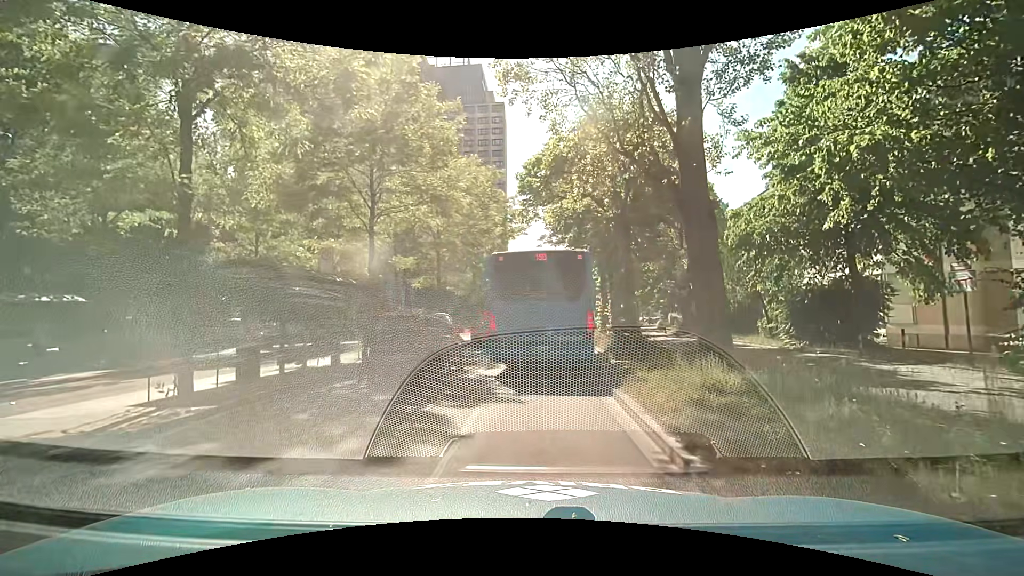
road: secondary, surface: asphalt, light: Day
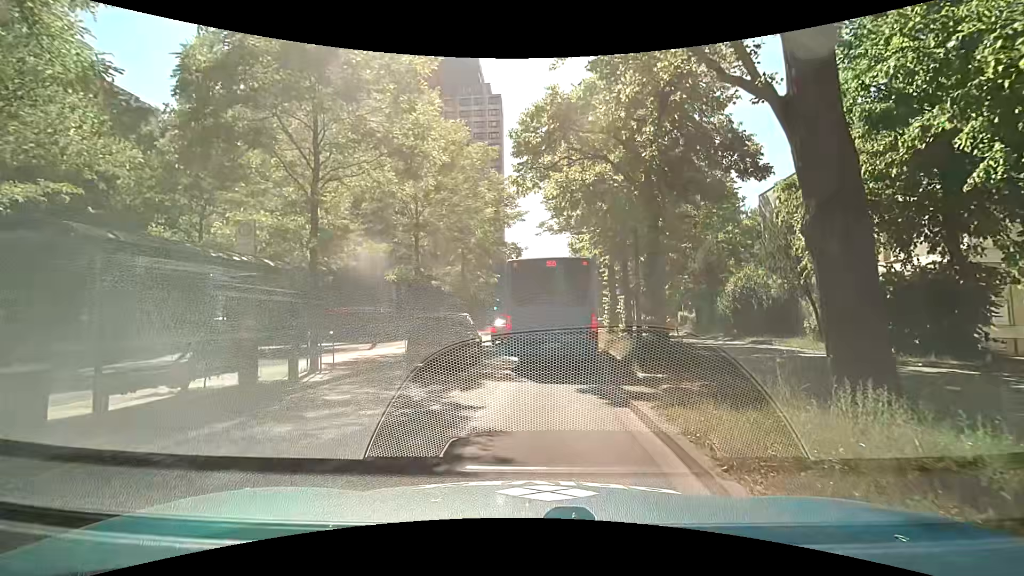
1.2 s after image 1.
(0.0, +4.6) m; -2°
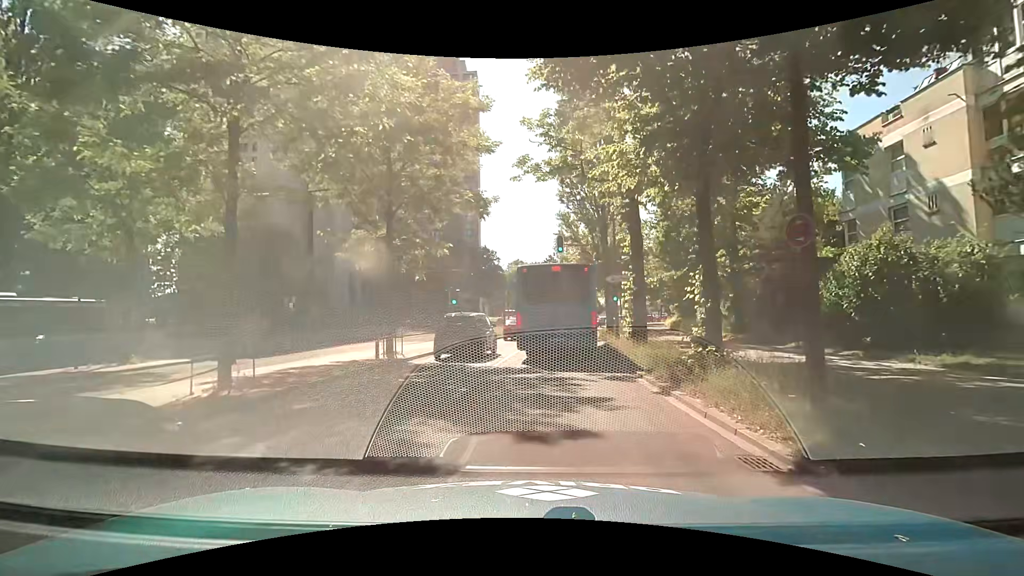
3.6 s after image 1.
(+0.5, +12.4) m; +3°
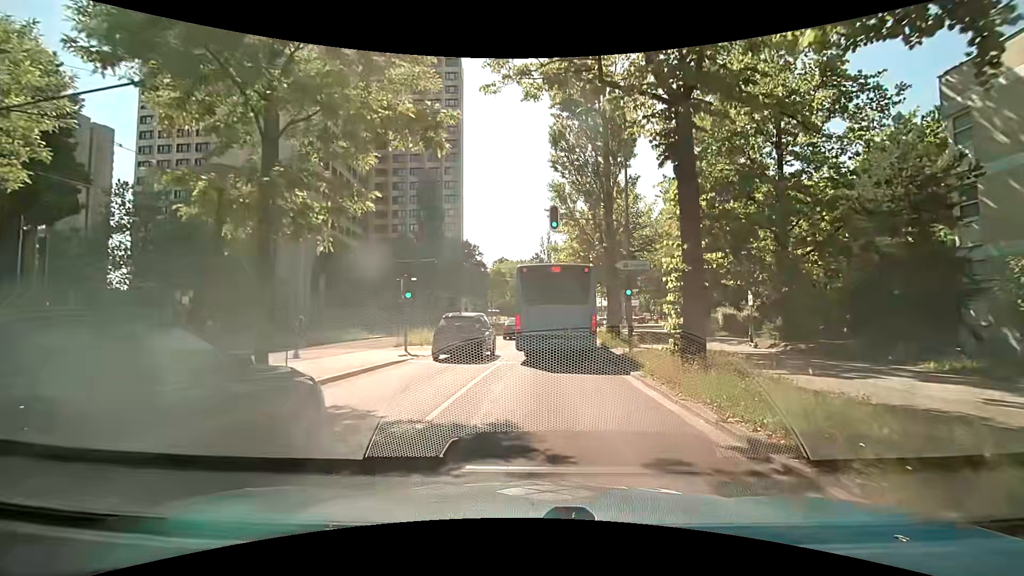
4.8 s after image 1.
(+0.2, +7.7) m; +3°
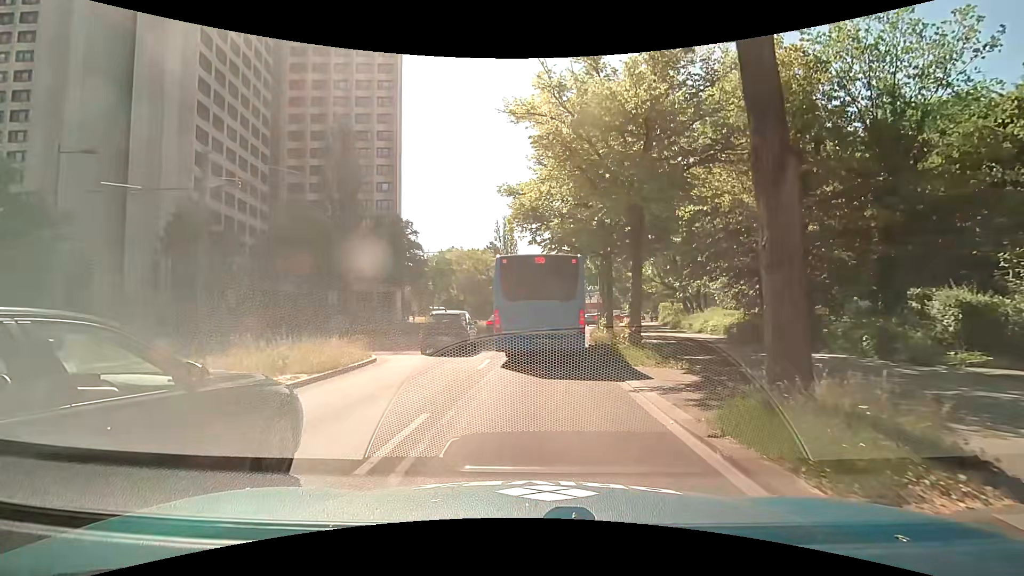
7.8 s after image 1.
(+0.7, +20.3) m; +5°
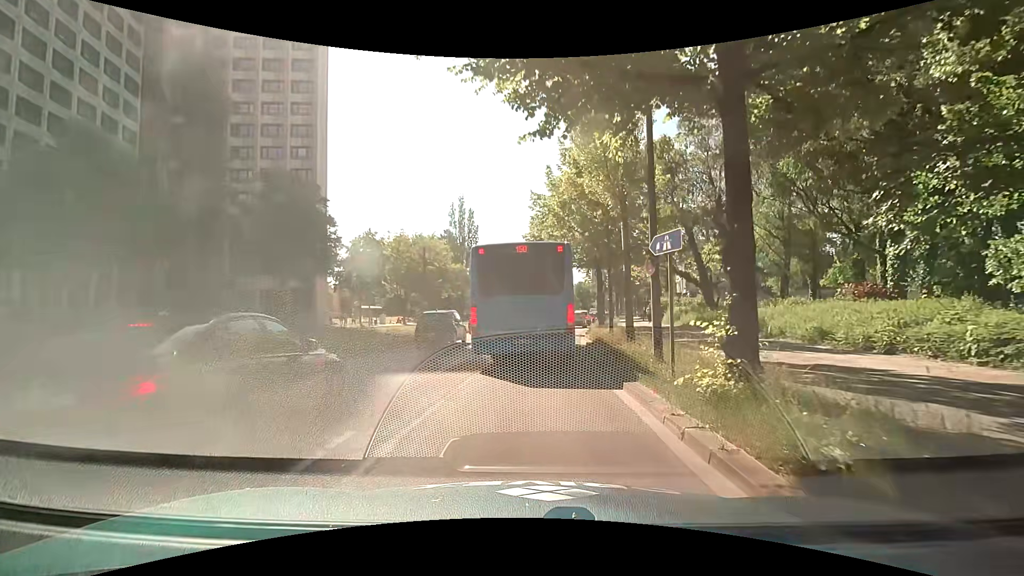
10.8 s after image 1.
(+0.3, +18.8) m; +4°
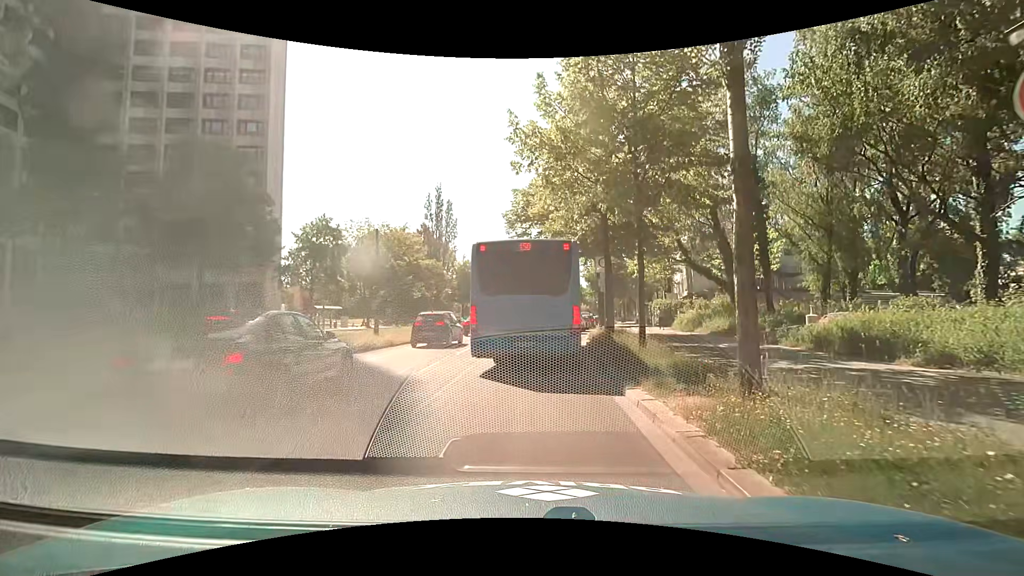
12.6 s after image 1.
(0.0, +8.9) m; +1°
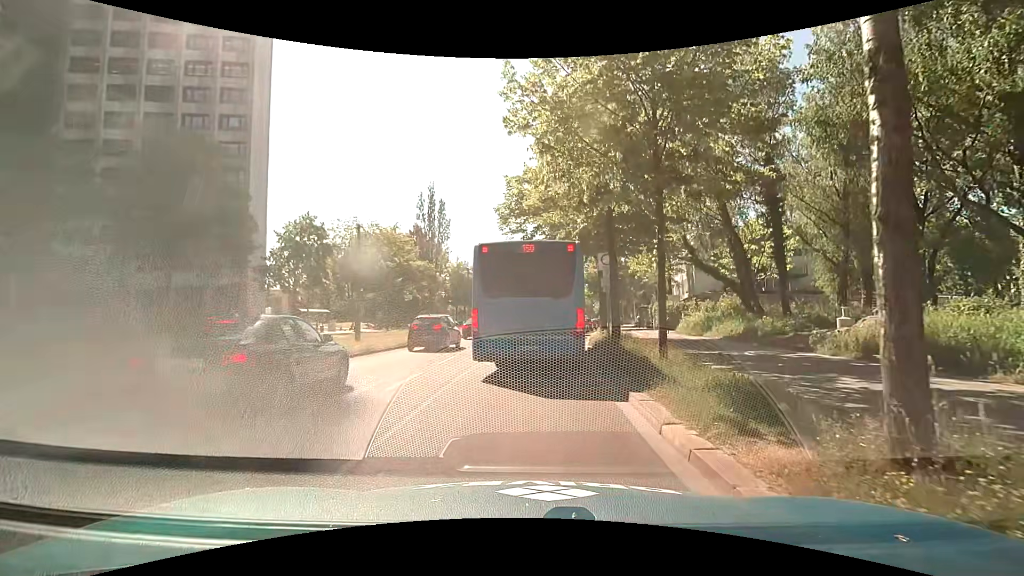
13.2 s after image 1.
(0.0, +2.6) m; -1°
